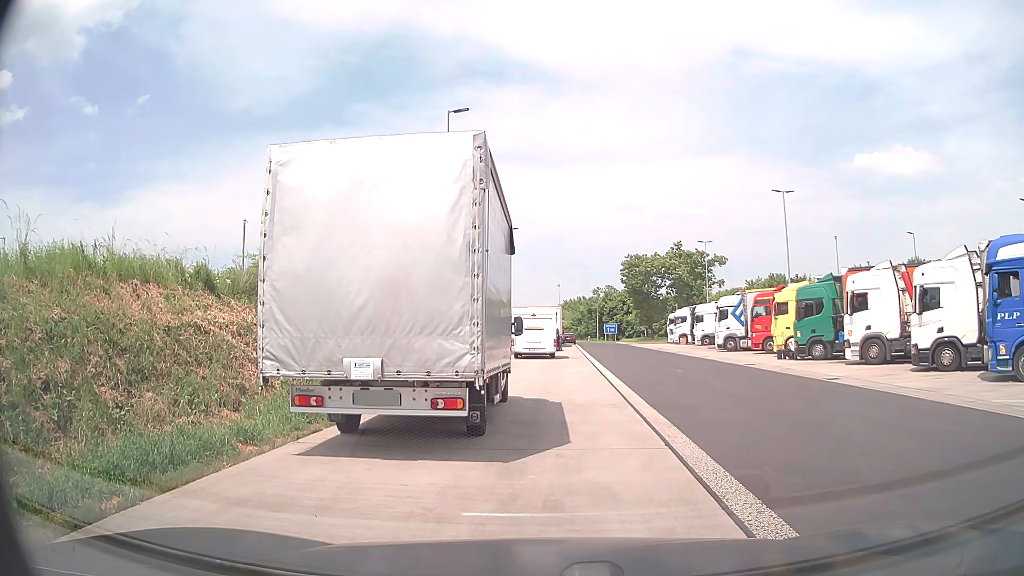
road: service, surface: asphalt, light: Day
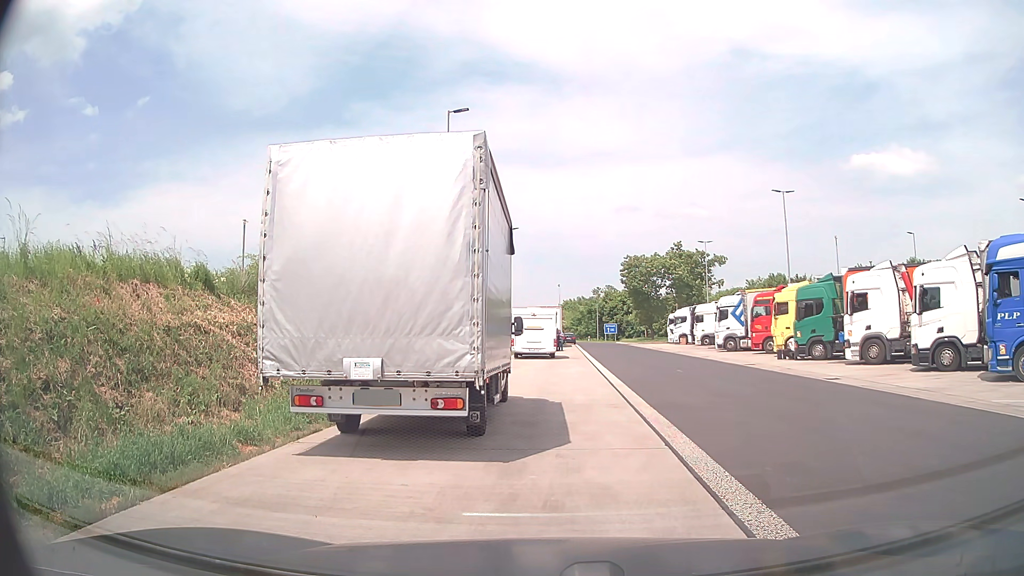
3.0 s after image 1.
(0.0, 0.0) m; 0°
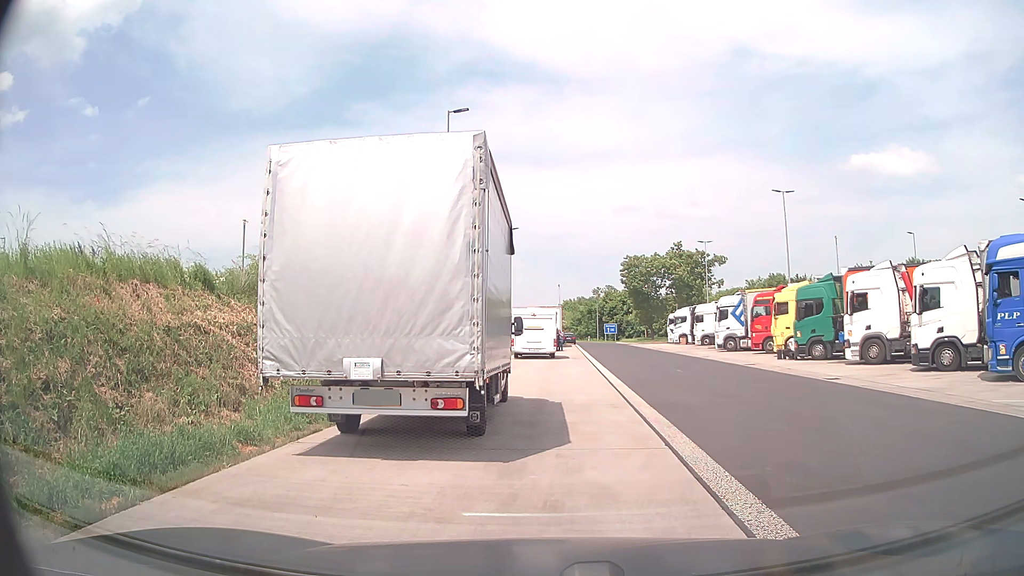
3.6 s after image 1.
(0.0, 0.0) m; 0°
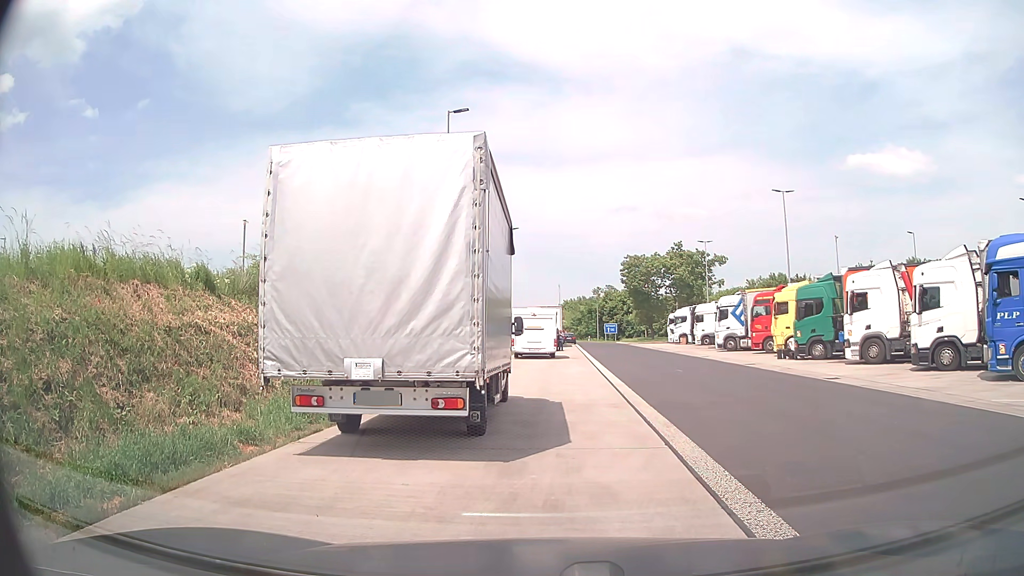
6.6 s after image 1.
(0.0, 0.0) m; 0°
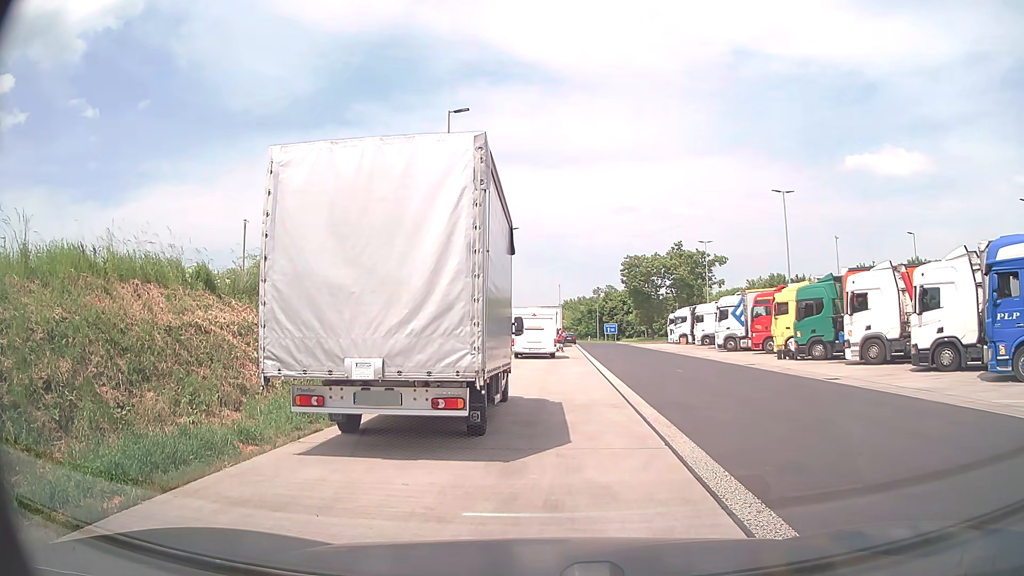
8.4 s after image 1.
(0.0, +0.1) m; 0°
